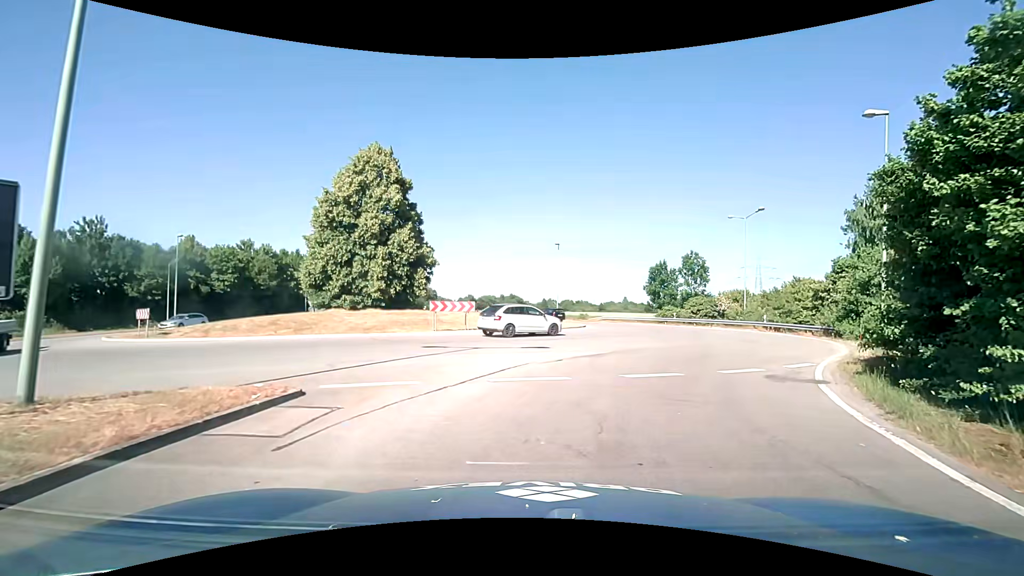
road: primary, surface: asphalt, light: Day
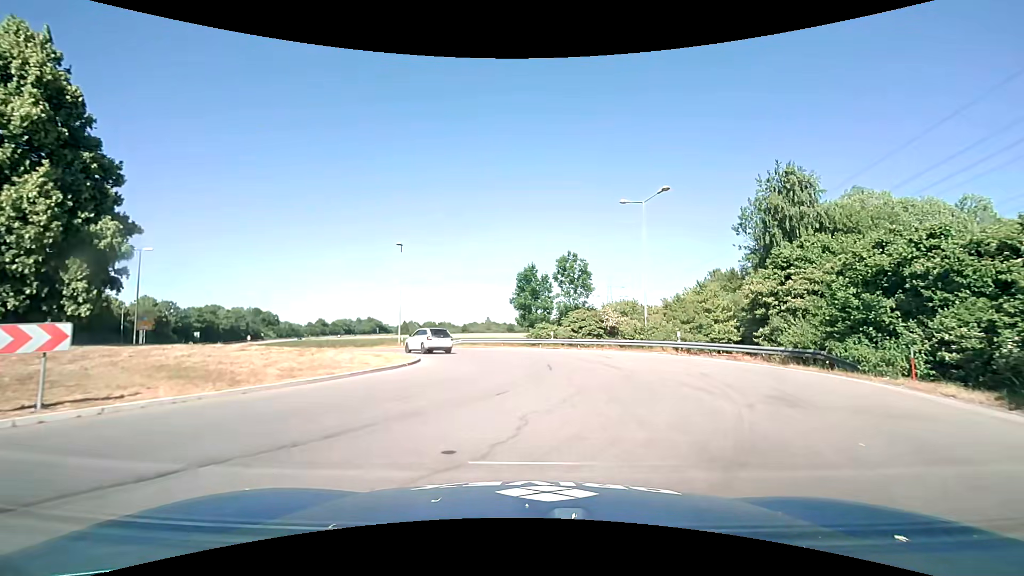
(+2.7, +16.1) m; +16°
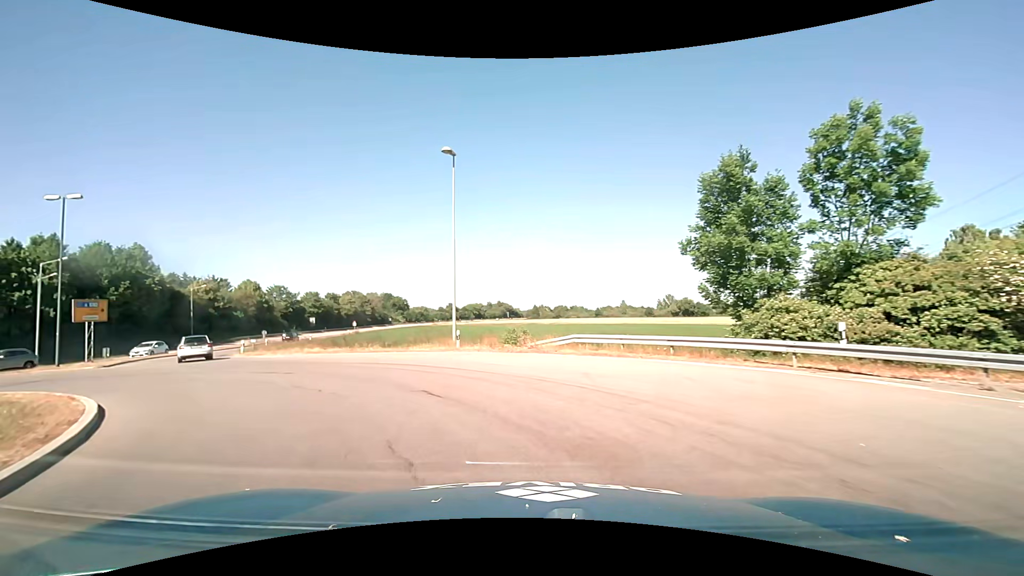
(-2.0, +24.9) m; -15°
(-2, +10) (-8, +18) (-15, +25) (-22, +32) (-27, +40) (-30, +50) (-33, +59) (-35, +69) (-38, +79) (-40, +89) m
